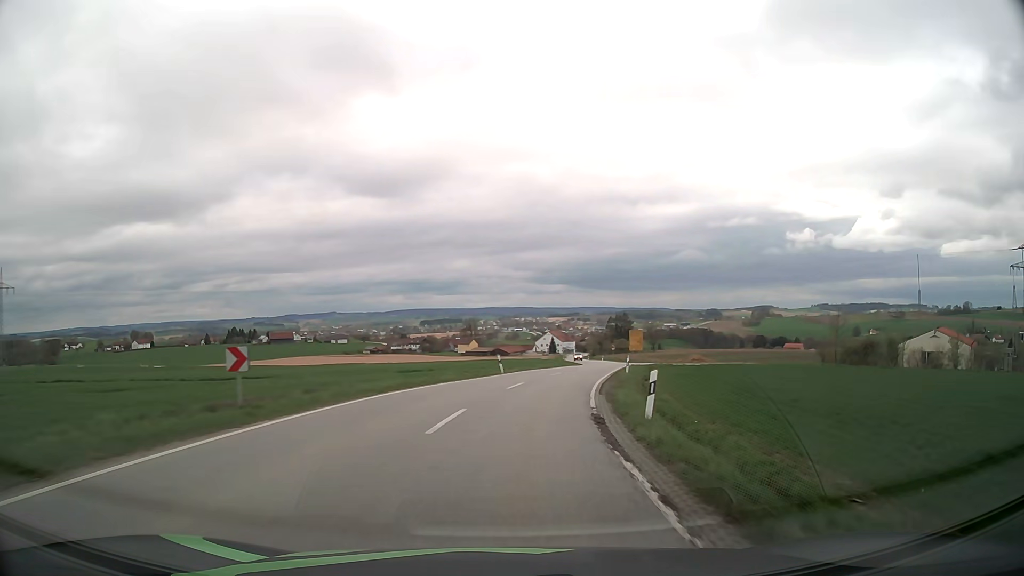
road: secondary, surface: asphalt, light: Day
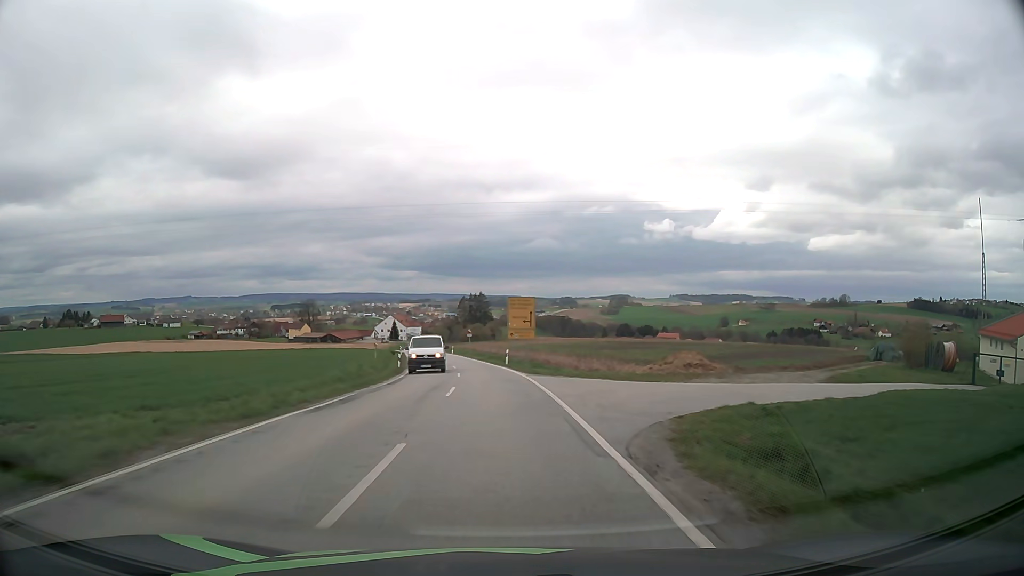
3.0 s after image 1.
(+7.5, +51.0) m; +13°
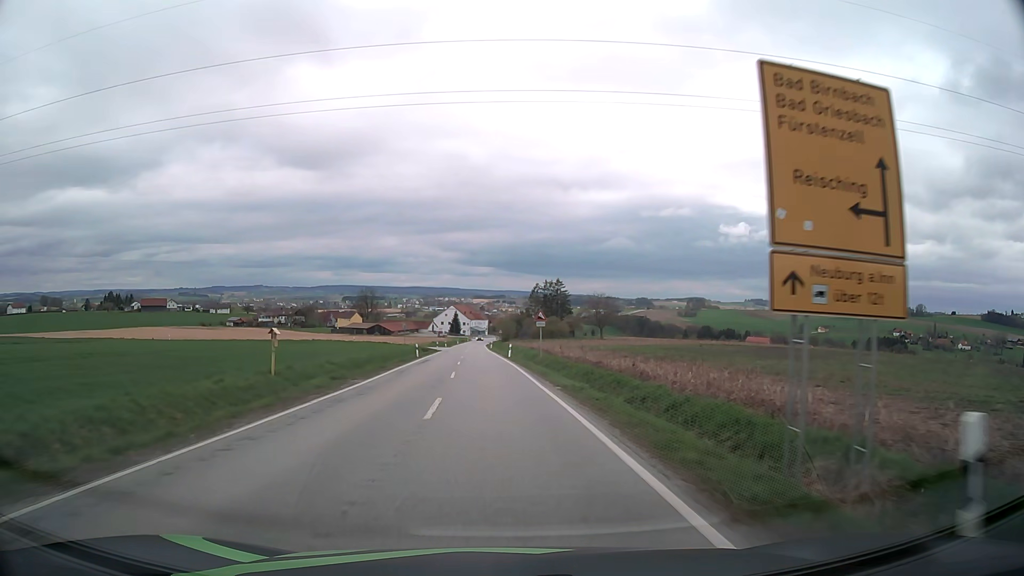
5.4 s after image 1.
(-1.7, +41.1) m; -6°
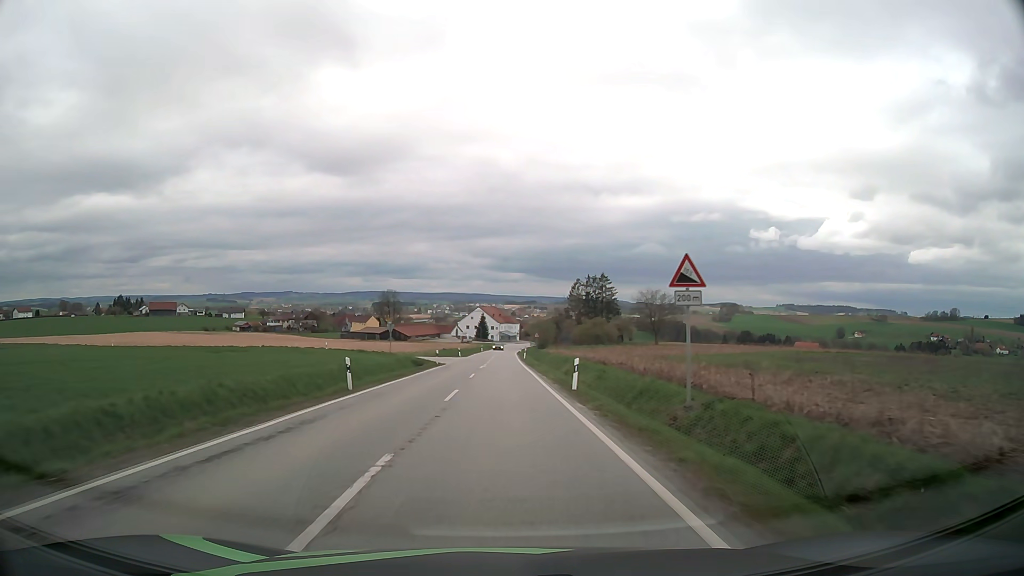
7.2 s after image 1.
(-0.9, +30.9) m; -3°
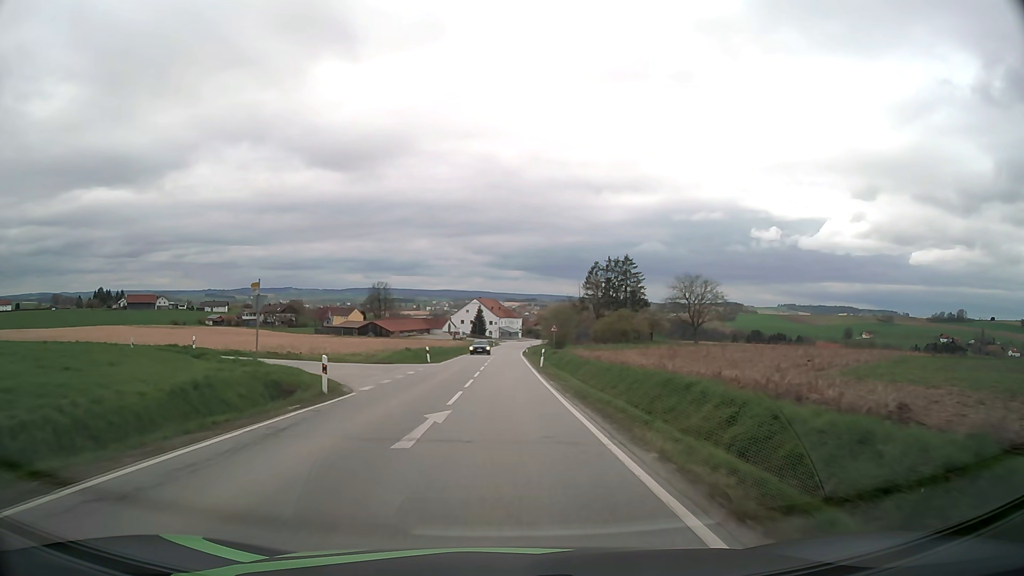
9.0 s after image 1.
(-0.2, +30.8) m; 0°
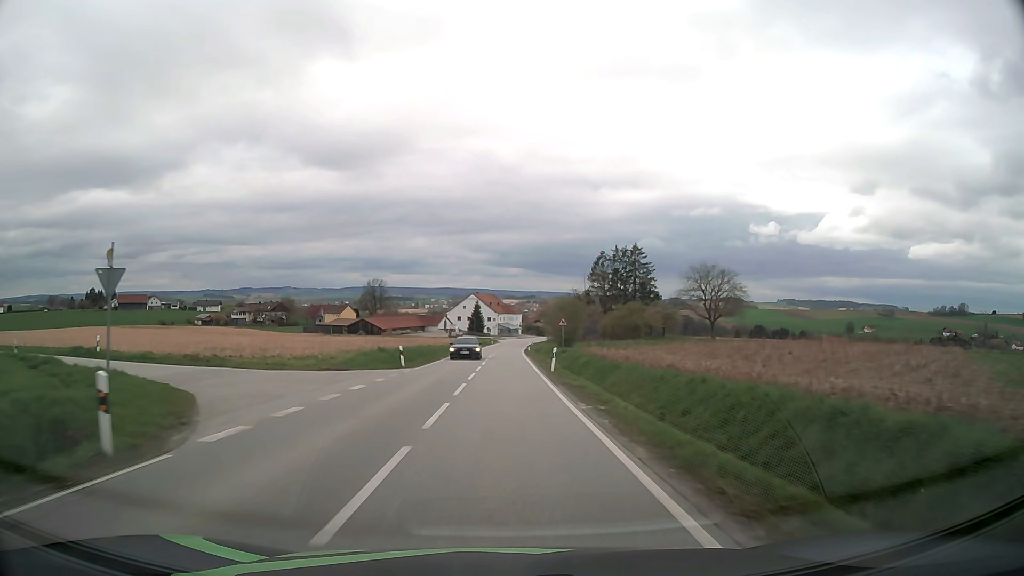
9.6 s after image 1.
(0.0, +10.3) m; 0°
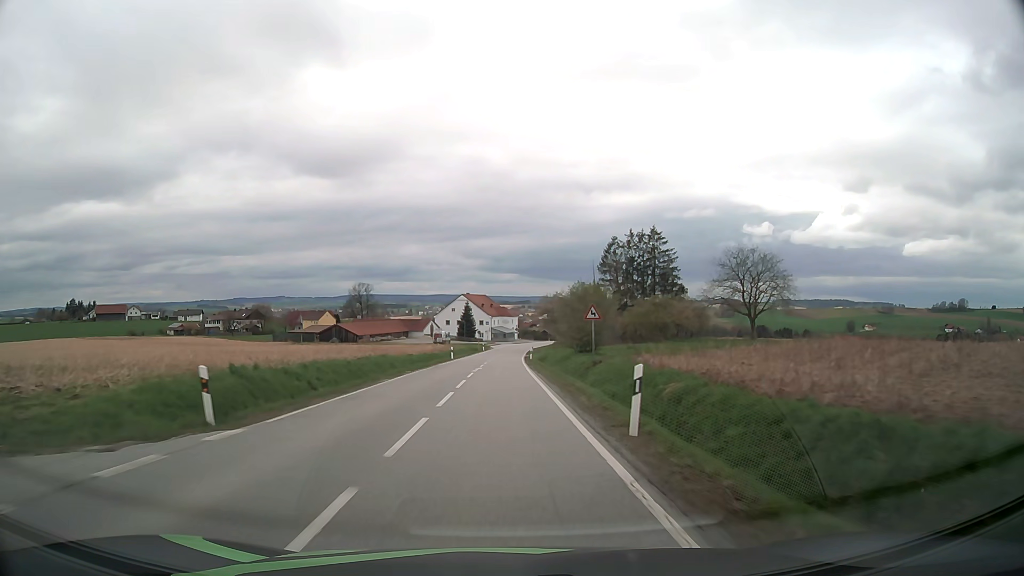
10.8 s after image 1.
(+0.1, +20.6) m; +1°
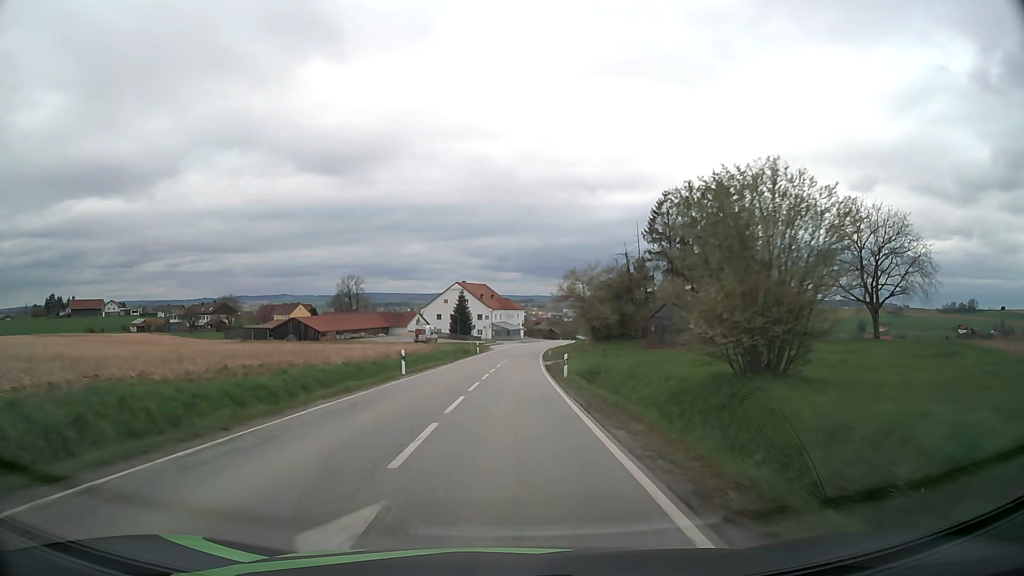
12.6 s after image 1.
(-0.3, +30.8) m; 0°
(0, +10) (0, +20) (0, +30) (+1, +40) (+1, +50) (+2, +60) (+2, +70) (+3, +80) (+4, +90) (+5, +100) m
